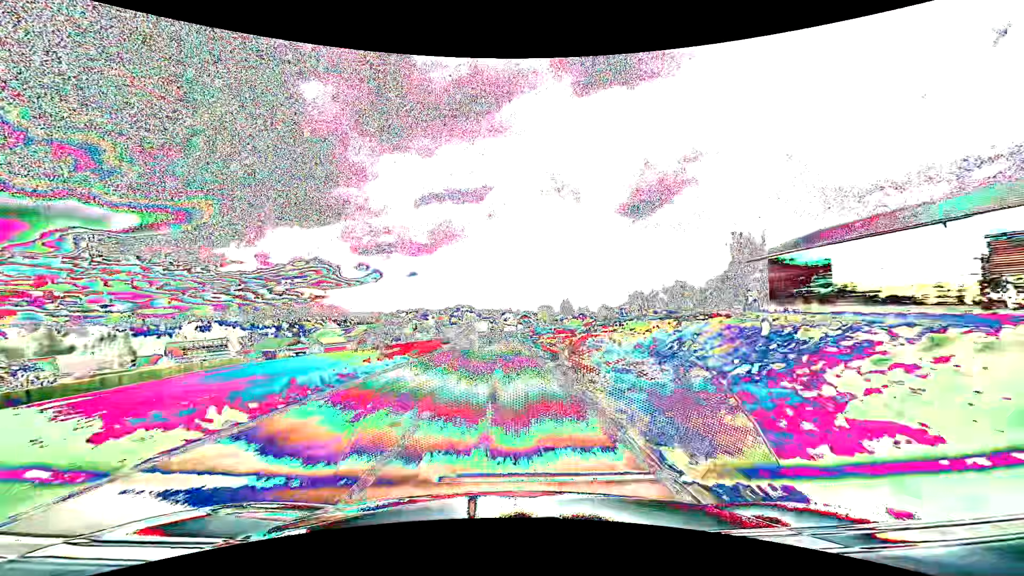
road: tertiary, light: Day
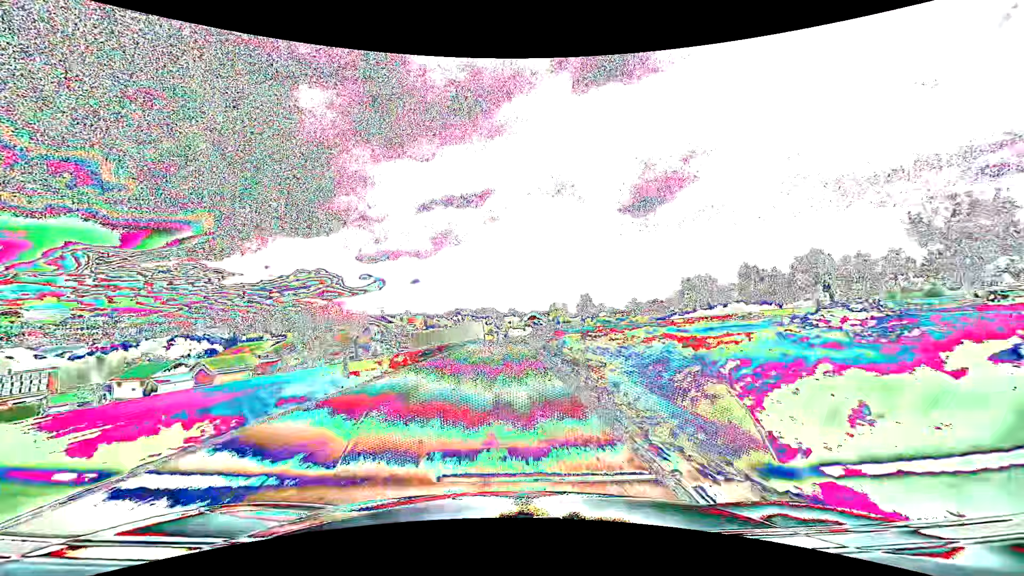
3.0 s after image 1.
(-0.3, +53.6) m; -1°
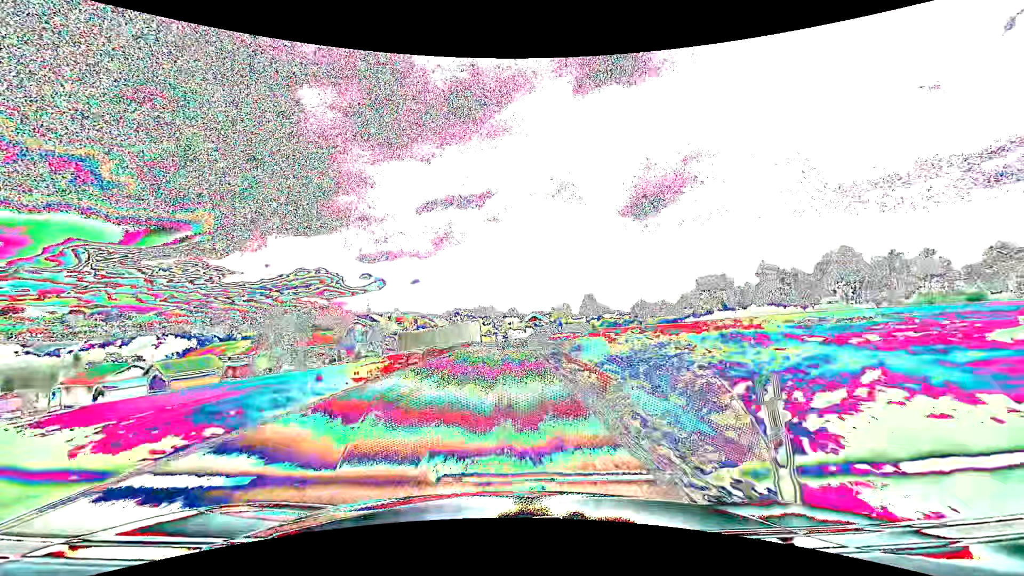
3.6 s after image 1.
(0.0, +10.7) m; 0°
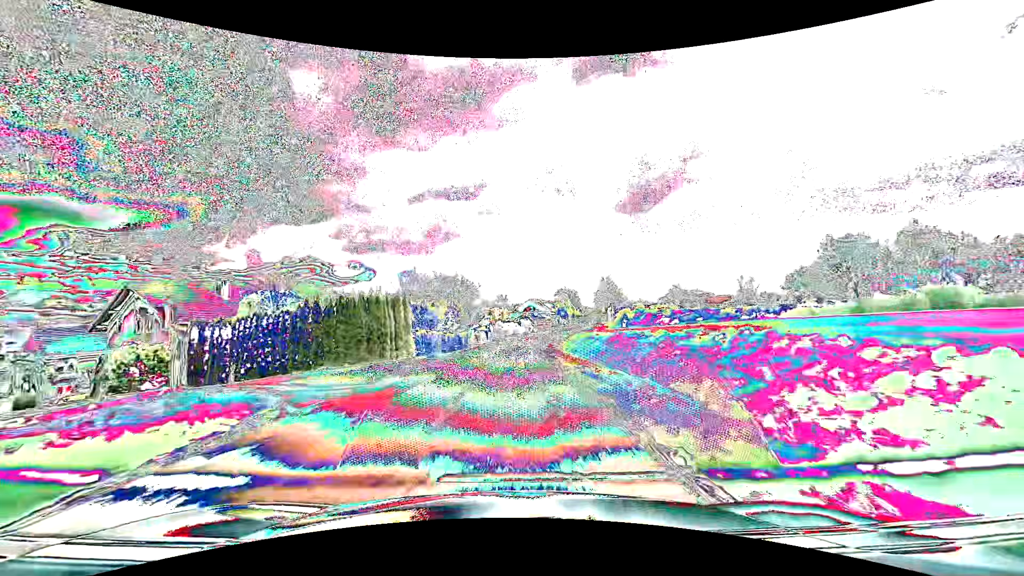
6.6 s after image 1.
(+0.5, +53.6) m; +1°
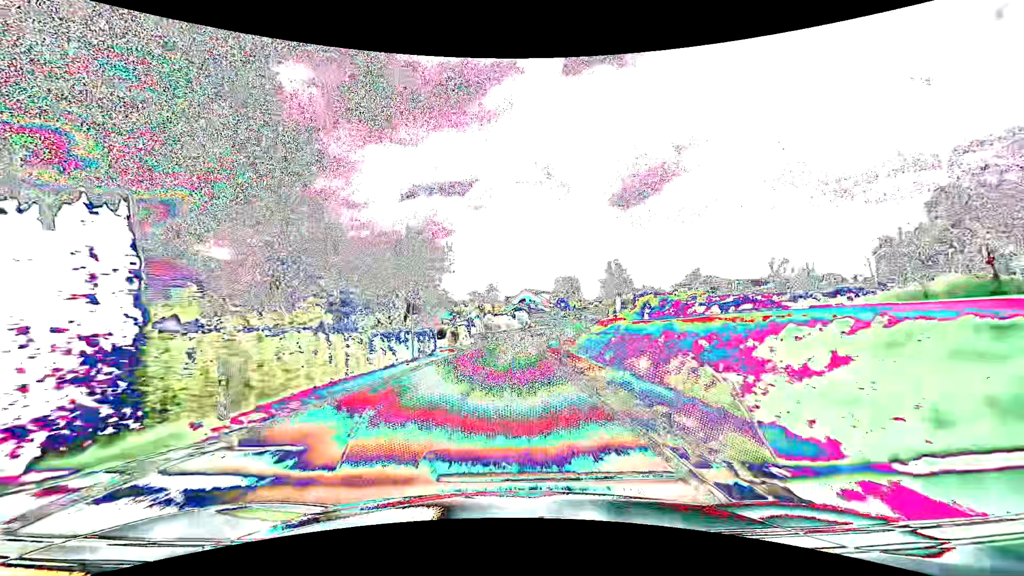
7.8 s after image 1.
(+0.2, +21.7) m; +1°
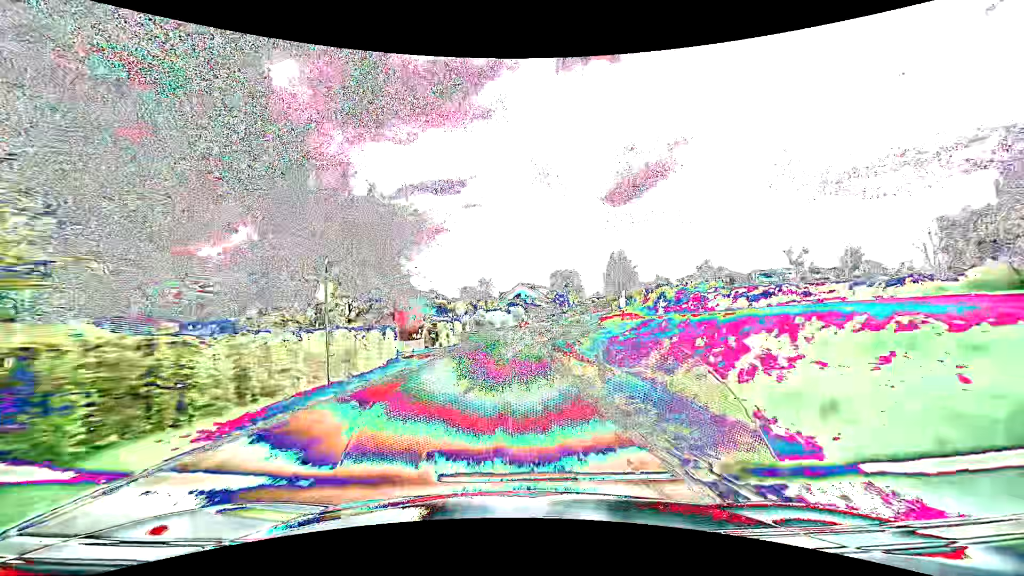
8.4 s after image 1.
(0.0, +10.9) m; 0°
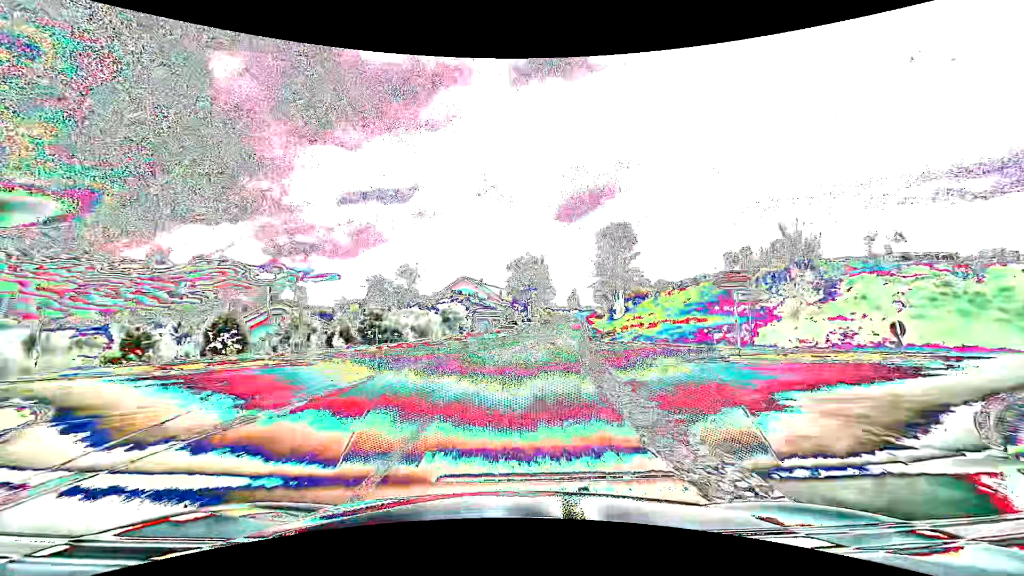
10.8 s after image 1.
(+1.6, +43.5) m; +6°
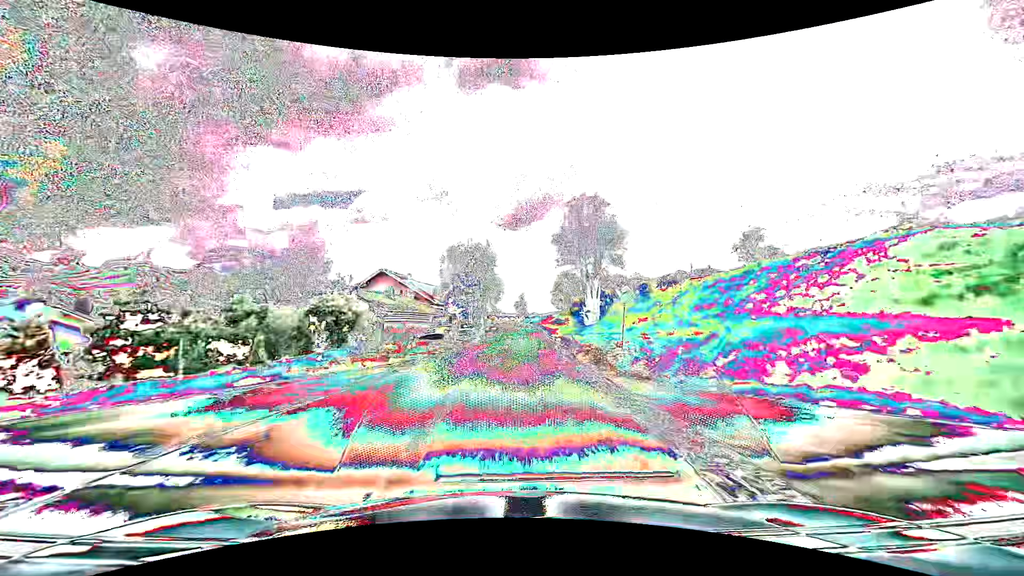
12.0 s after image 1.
(+1.3, +21.3) m; +7°
(0, +10) (+1, +20) (+1, +30) (+2, +40) (+3, +50) (+3, +60) (+3, +70) (+3, +80) (+3, +90) (+3, +100) m
